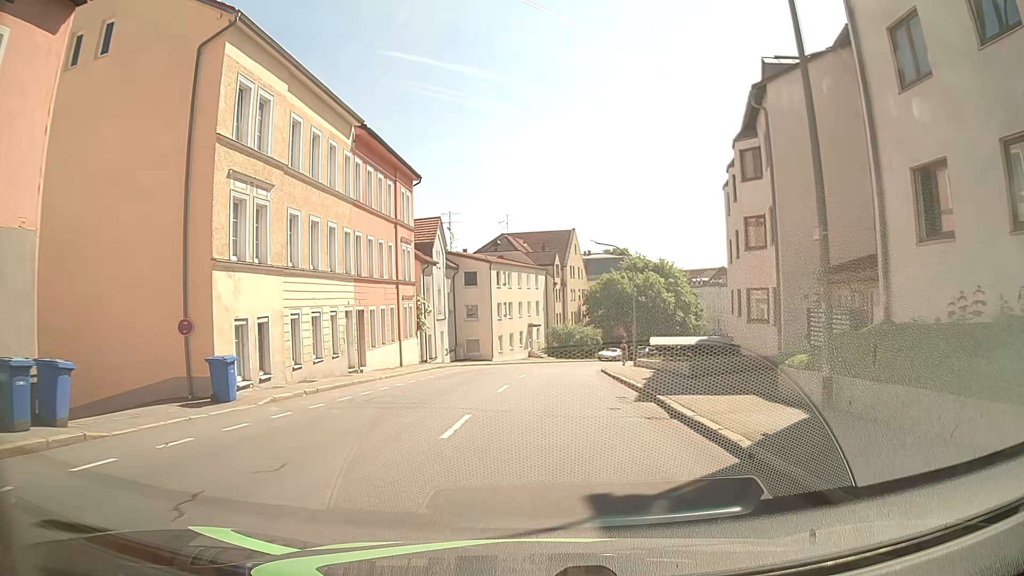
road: tertiary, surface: asphalt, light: Day
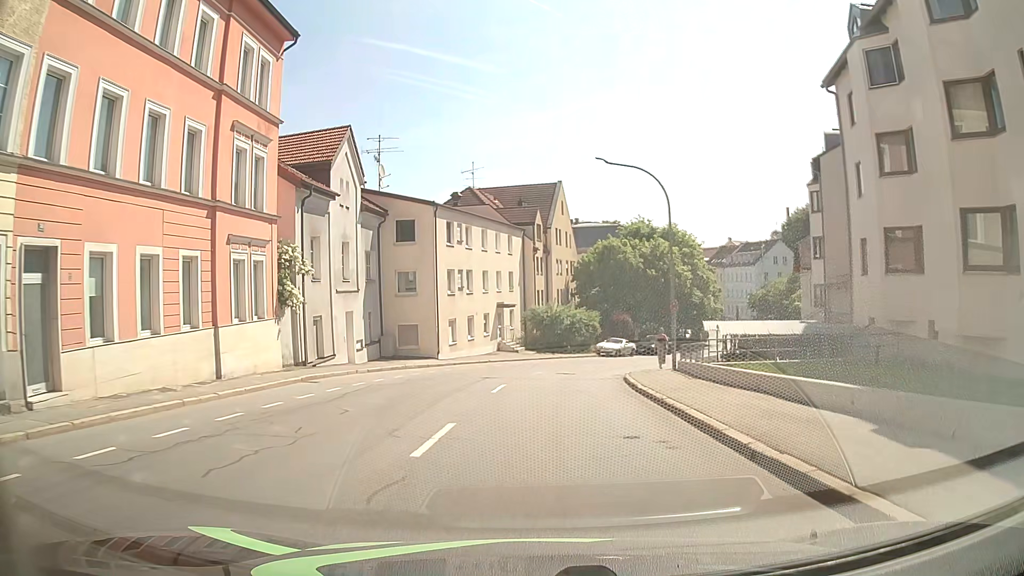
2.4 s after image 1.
(+0.5, +19.8) m; +1°
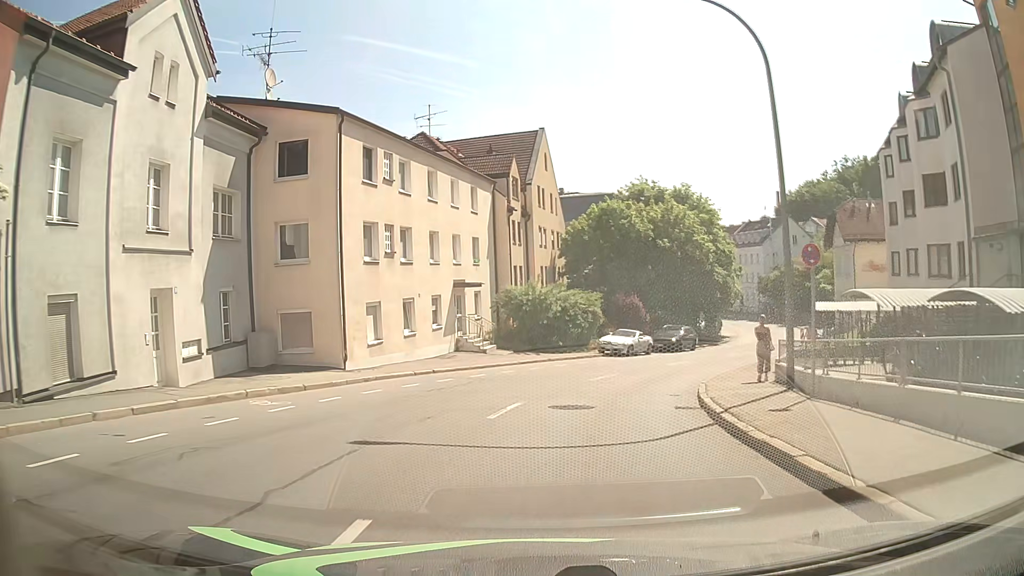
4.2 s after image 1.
(+0.3, +14.6) m; +2°
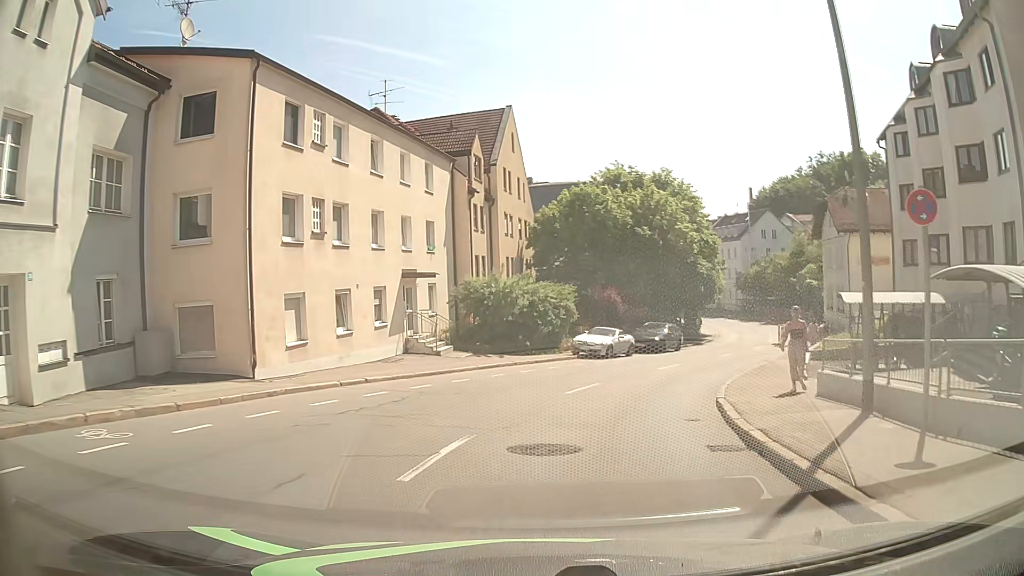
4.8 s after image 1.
(+0.1, +4.7) m; +3°
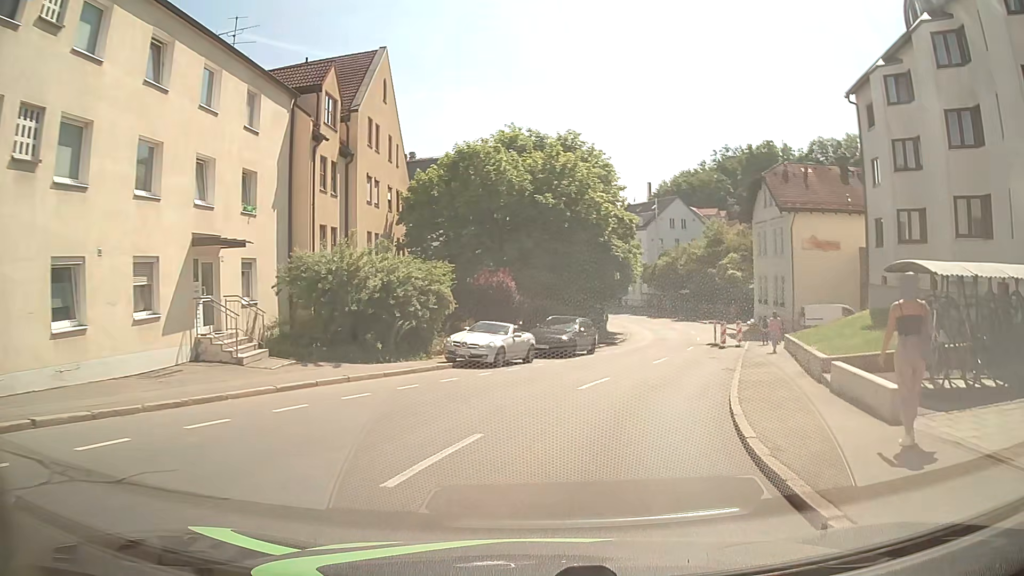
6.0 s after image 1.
(+0.7, +9.2) m; +10°
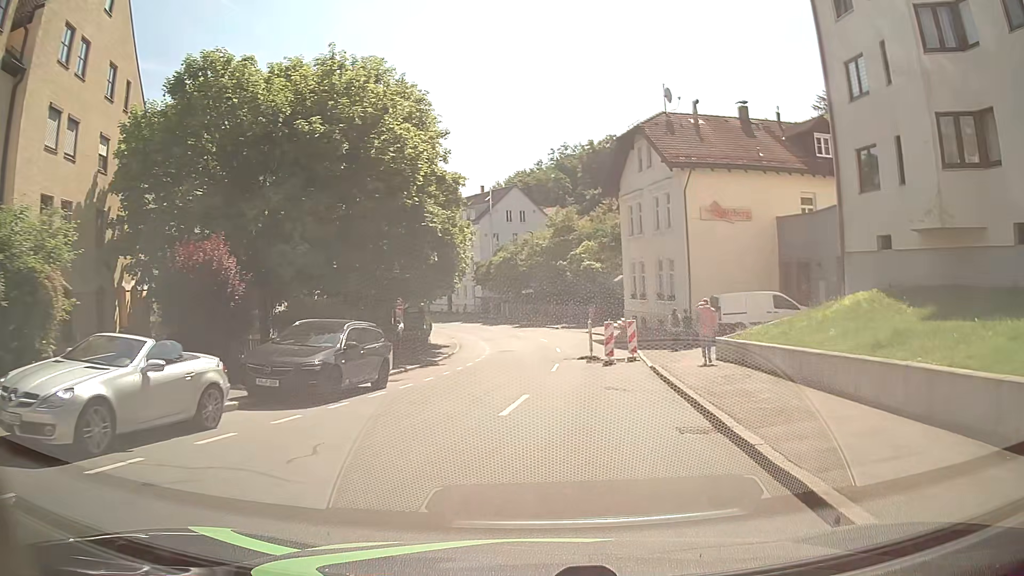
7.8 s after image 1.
(+1.6, +13.0) m; +13°
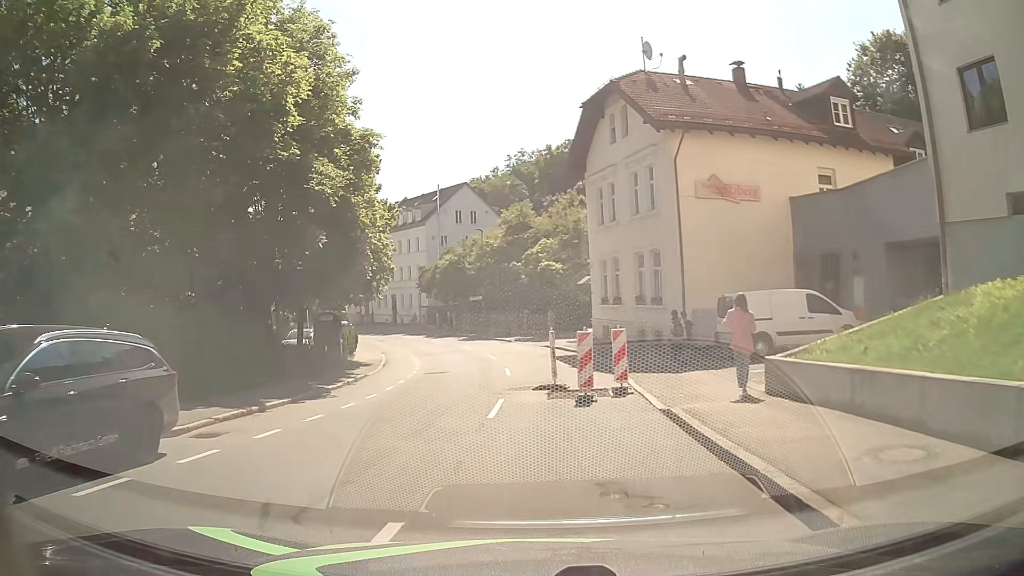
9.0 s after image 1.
(+0.5, +8.1) m; +4°
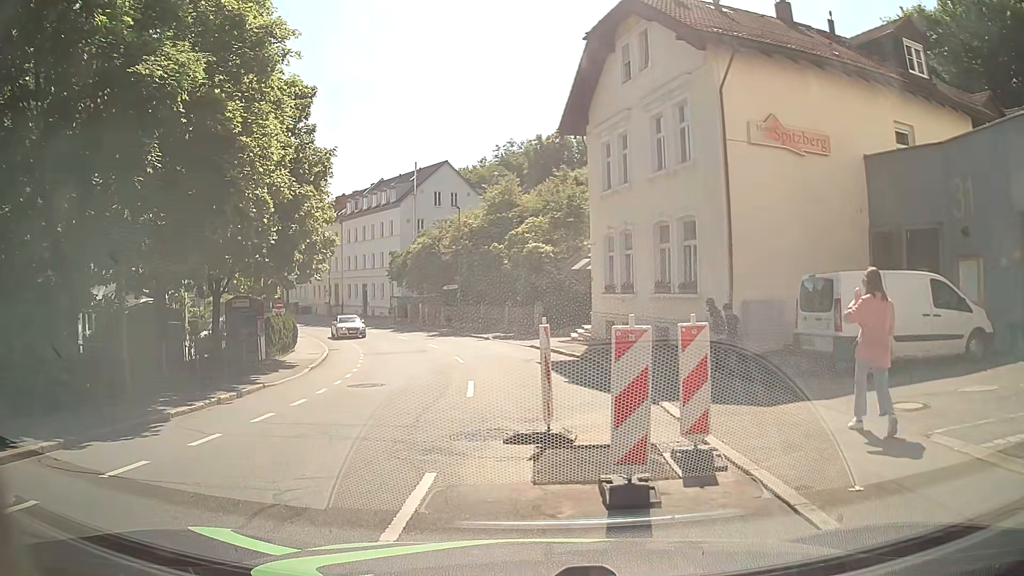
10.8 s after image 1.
(0.0, +6.8) m; +1°
